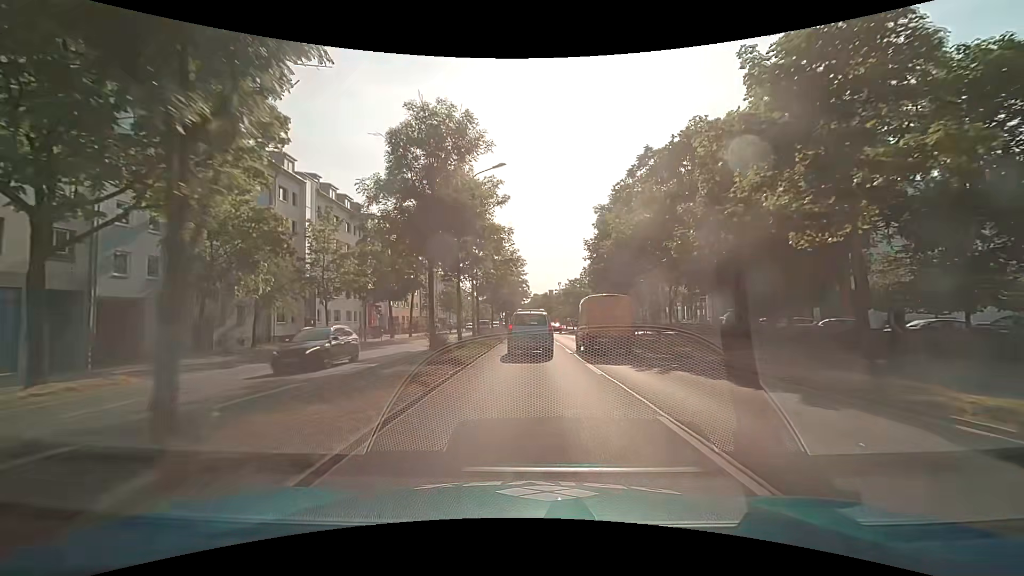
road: primary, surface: asphalt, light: Day
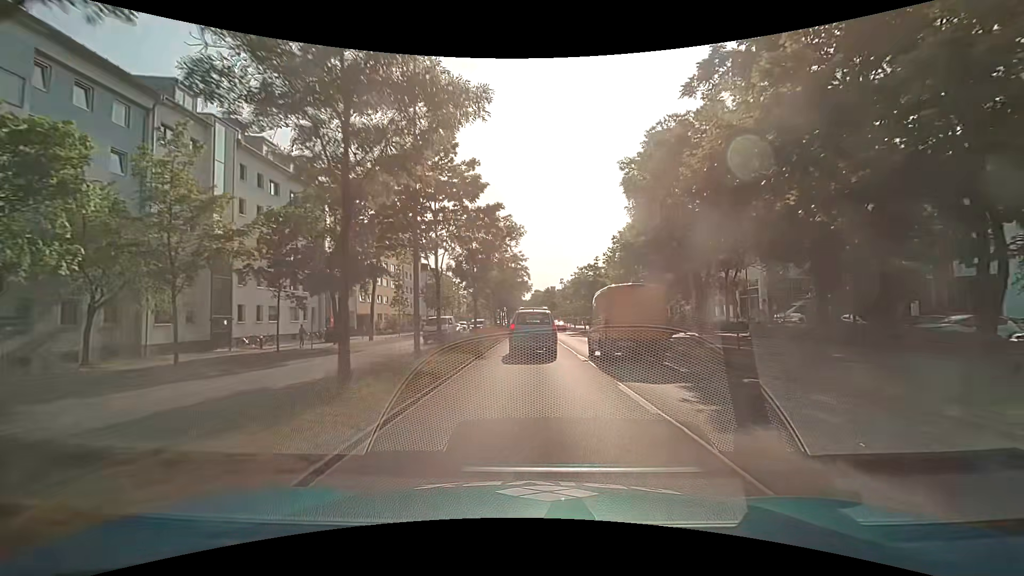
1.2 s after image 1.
(0.0, +14.7) m; 0°
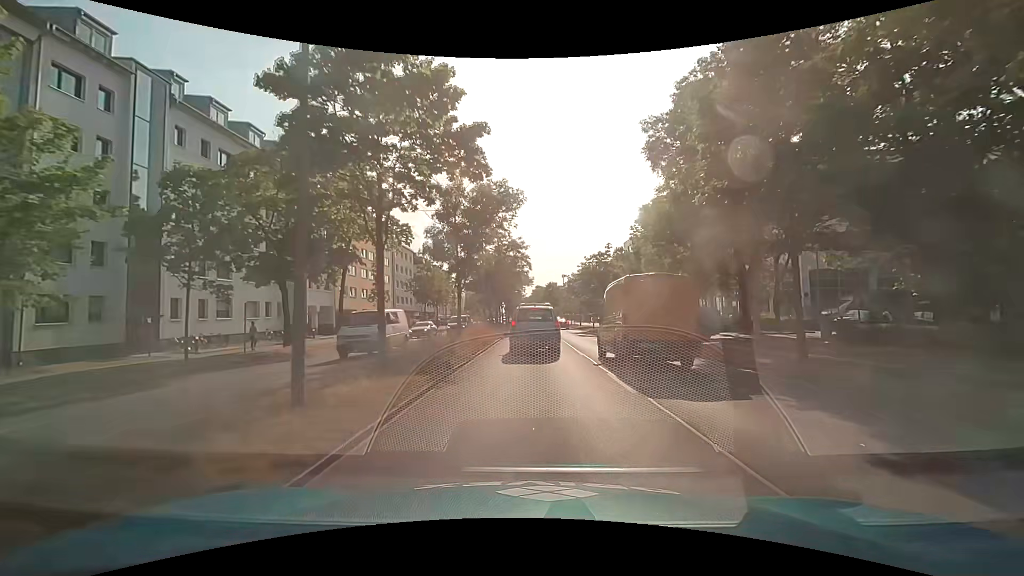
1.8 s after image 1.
(0.0, +7.3) m; -1°
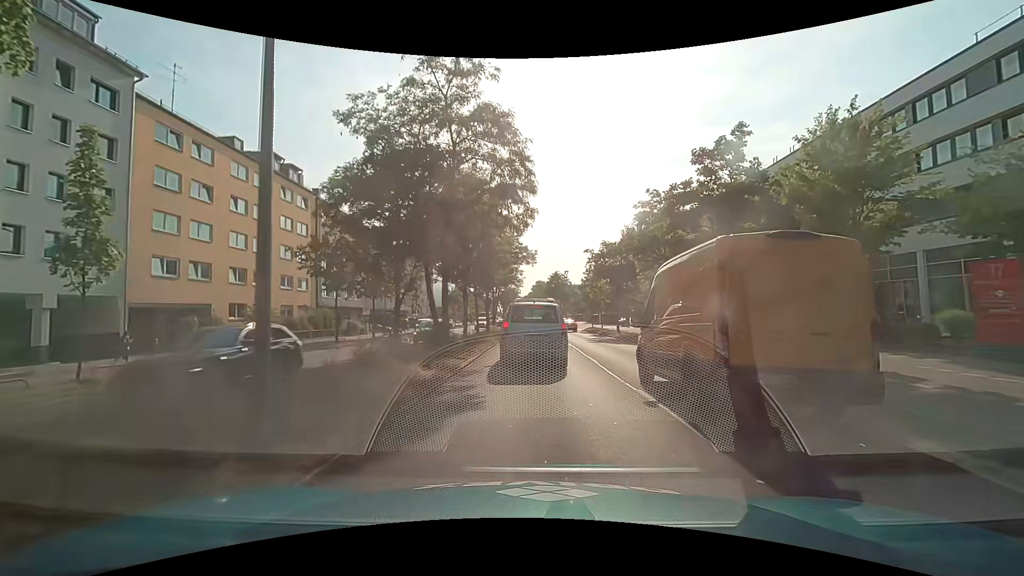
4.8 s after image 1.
(+0.2, +29.2) m; 0°
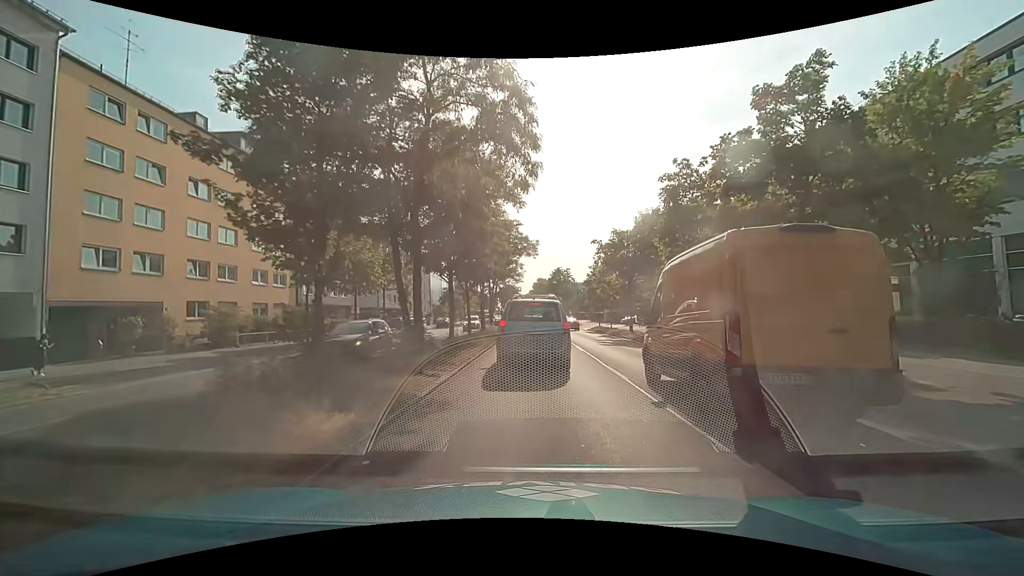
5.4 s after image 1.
(0.0, +4.7) m; 0°
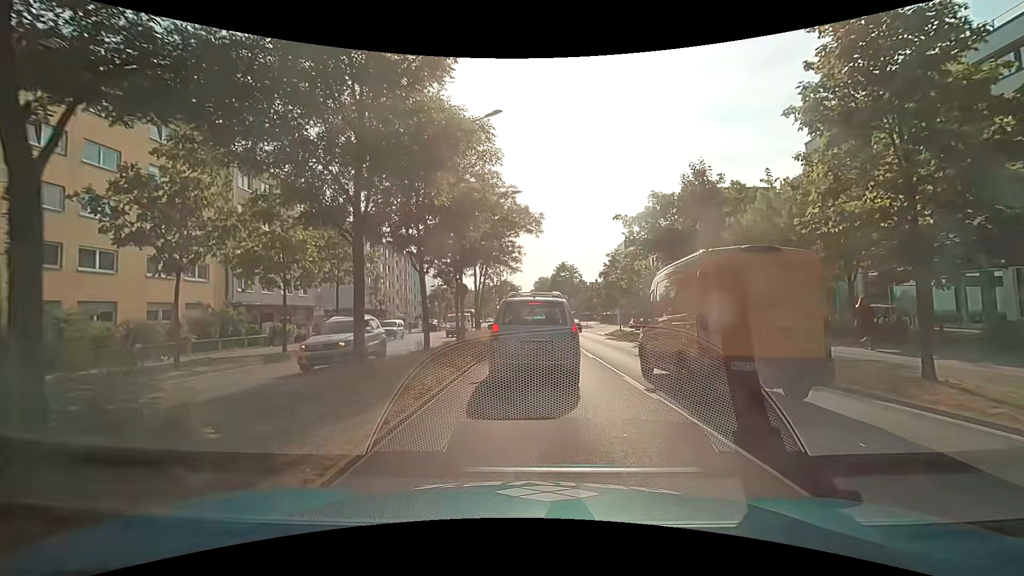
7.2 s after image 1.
(0.0, +11.0) m; 0°
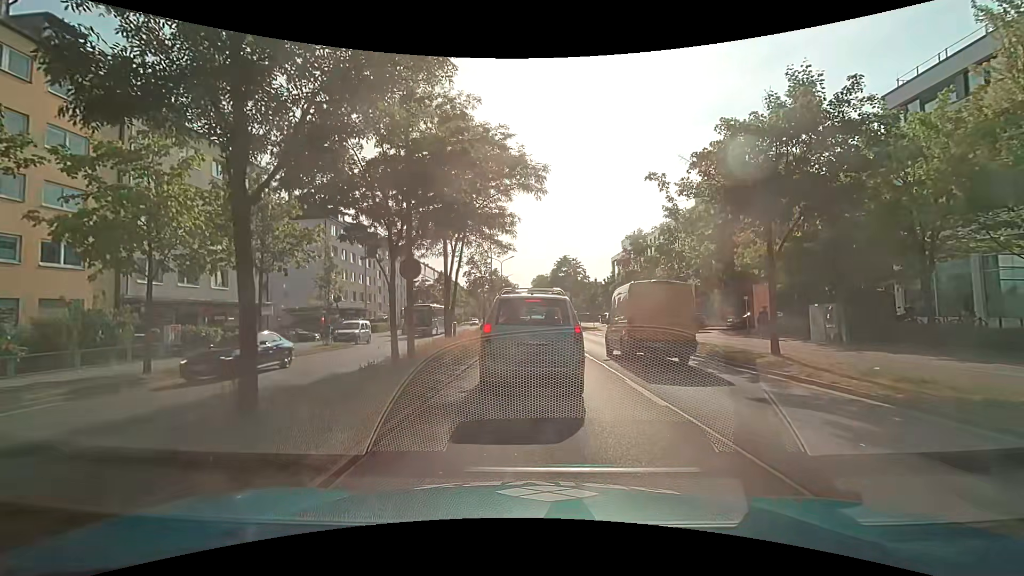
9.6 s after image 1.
(0.0, +9.3) m; +2°
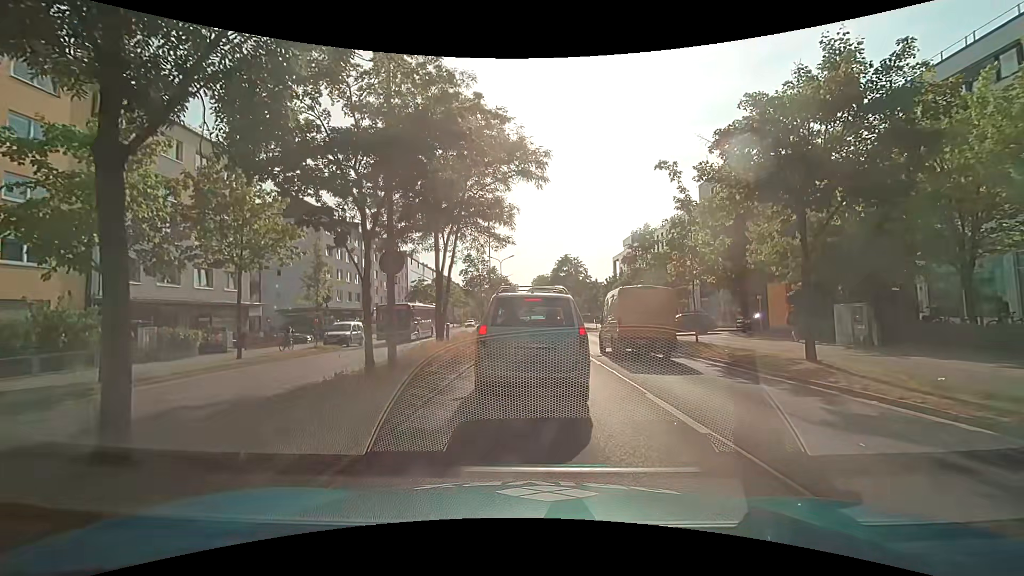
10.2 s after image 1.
(-0.1, +1.8) m; -2°
